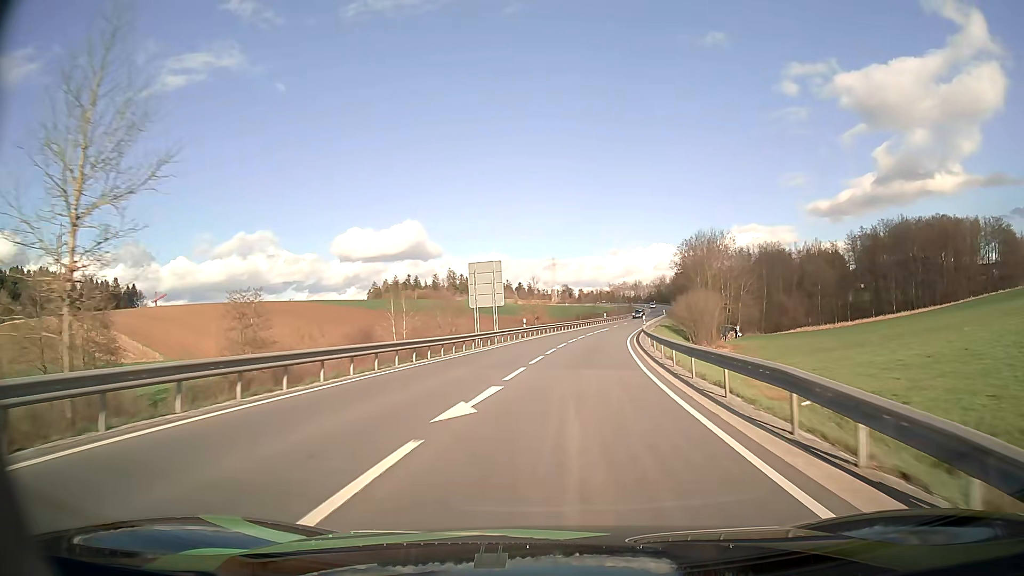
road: secondary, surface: asphalt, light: Day
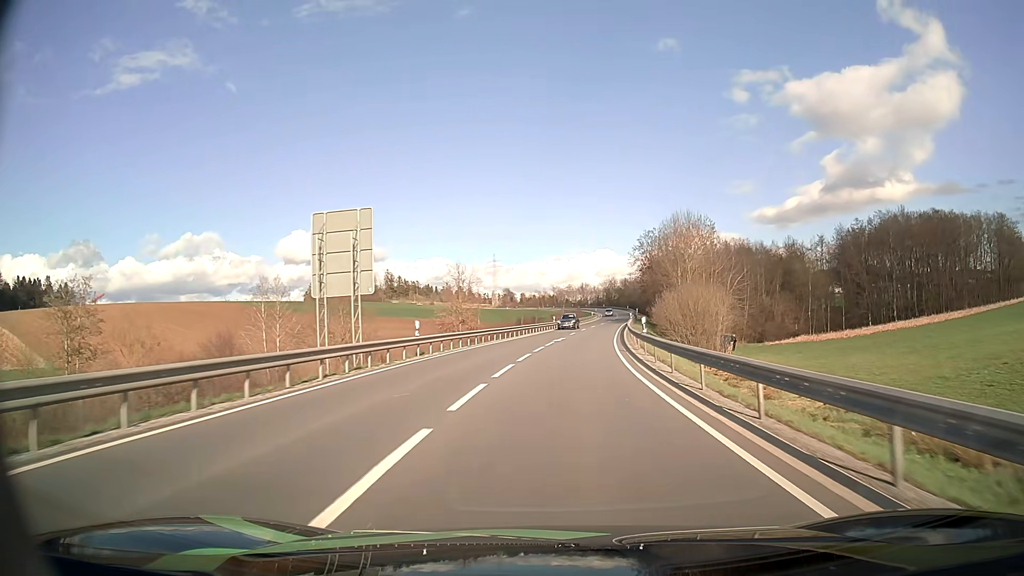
(+1.0, +23.3) m; +5°
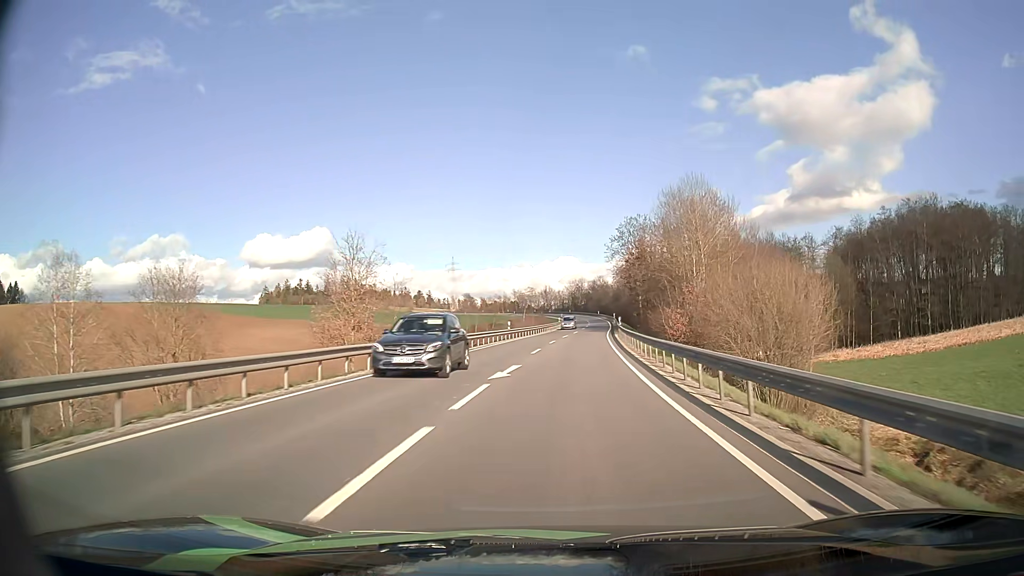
(+0.8, +23.9) m; +3°
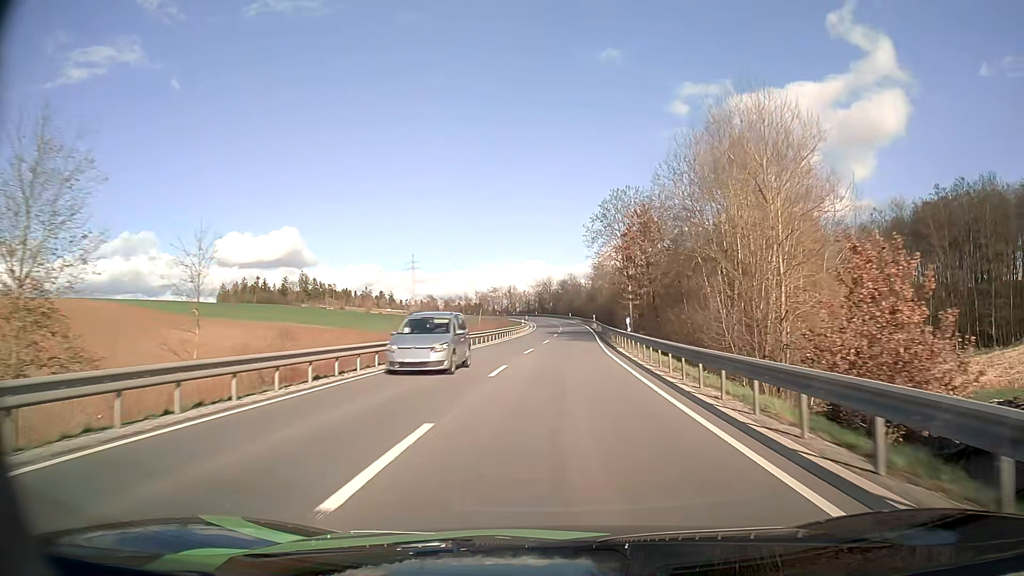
(+0.7, +24.4) m; +3°
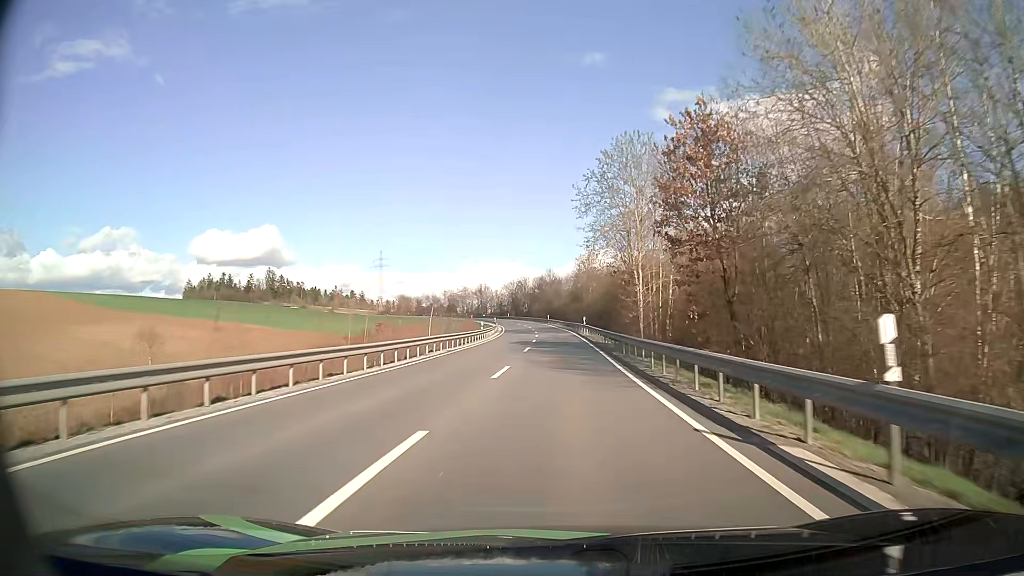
(+0.4, +24.8) m; +2°
(0, +10) (0, +20) (0, +30) (+1, +40) (+1, +50) (+1, +60) (0, +70) (0, +80) (0, +90) (-1, +100) m
